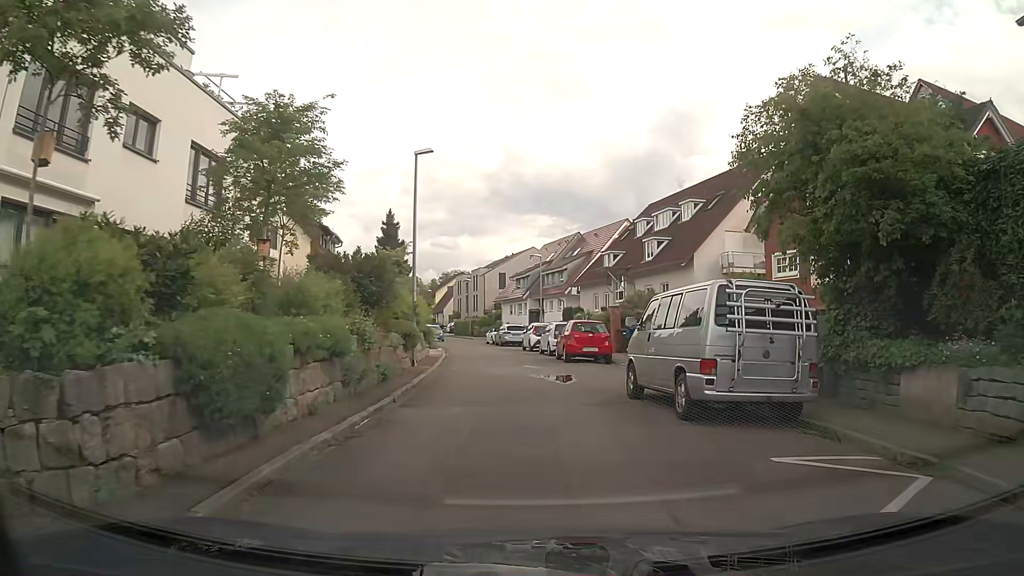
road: residential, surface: asphalt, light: Day
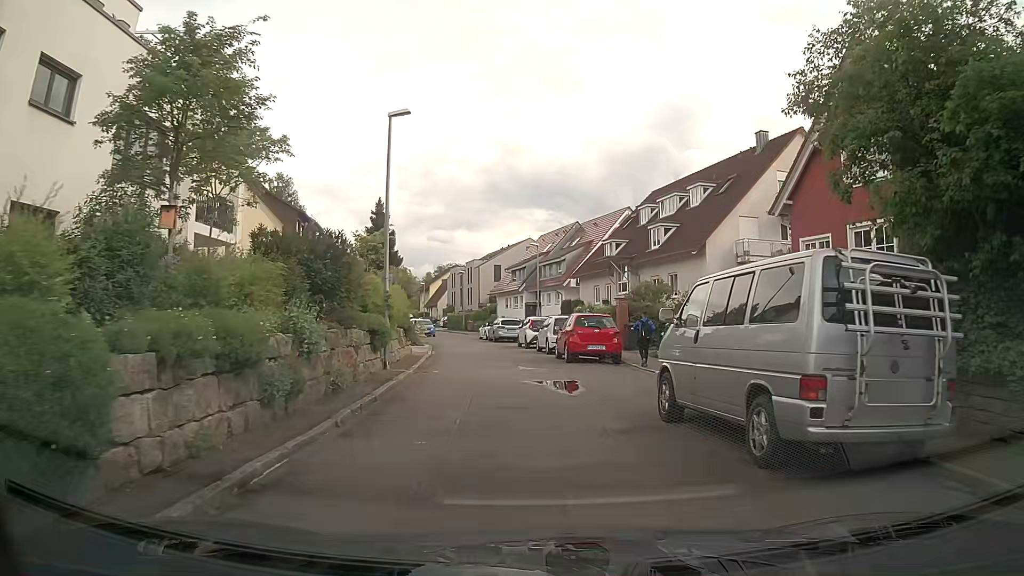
(0.0, +3.4) m; +1°
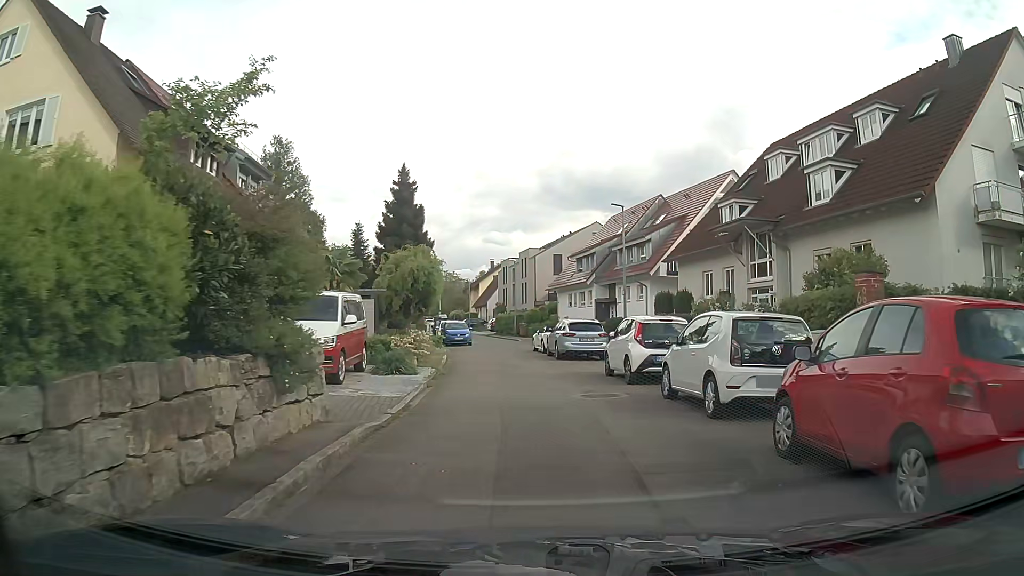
(-1.0, +16.3) m; -5°
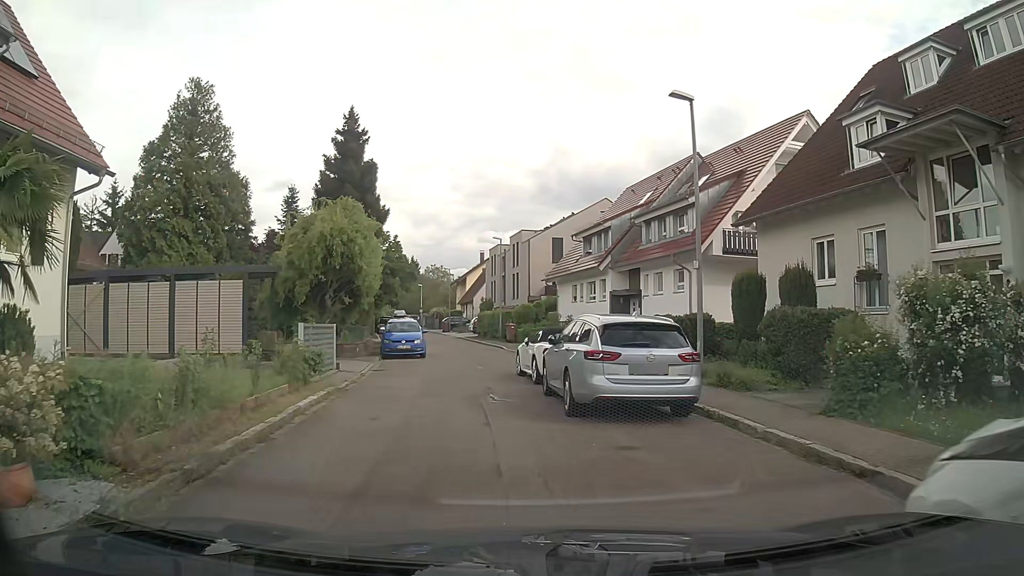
(+0.1, +14.5) m; 0°
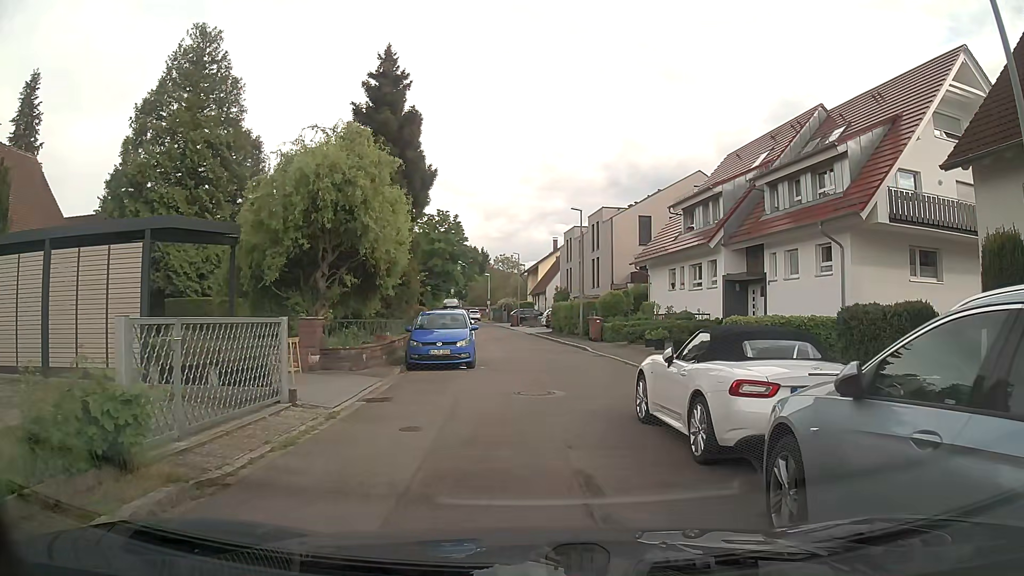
(-0.7, +8.5) m; -6°
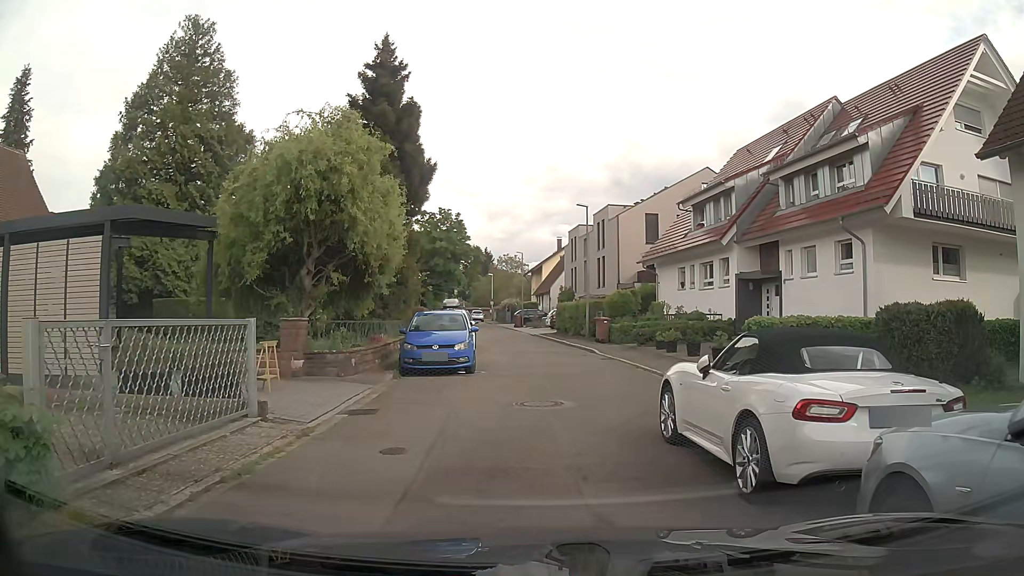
(0.0, +1.2) m; -2°
